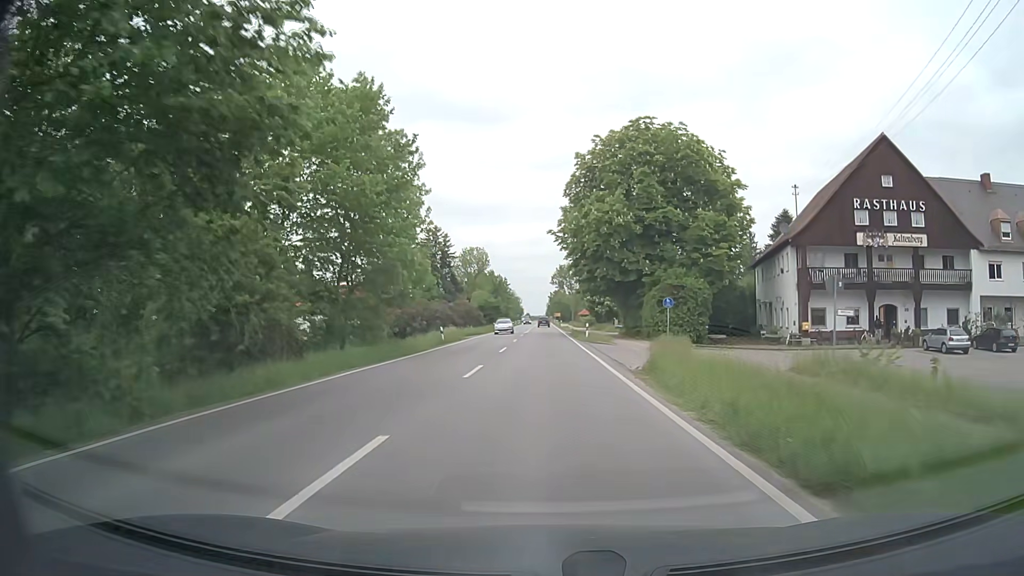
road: secondary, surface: asphalt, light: Day
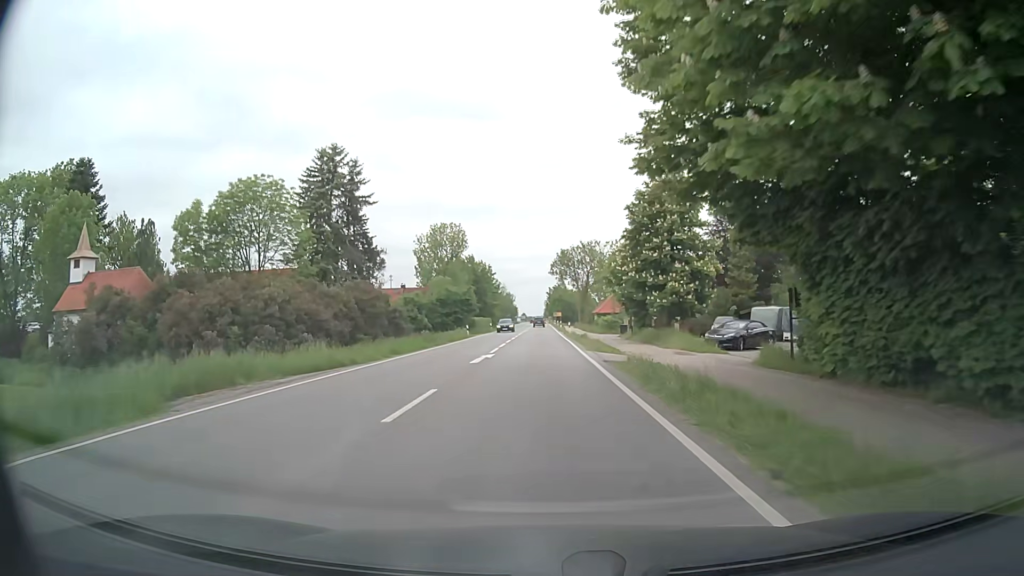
(+0.1, +42.9) m; 0°
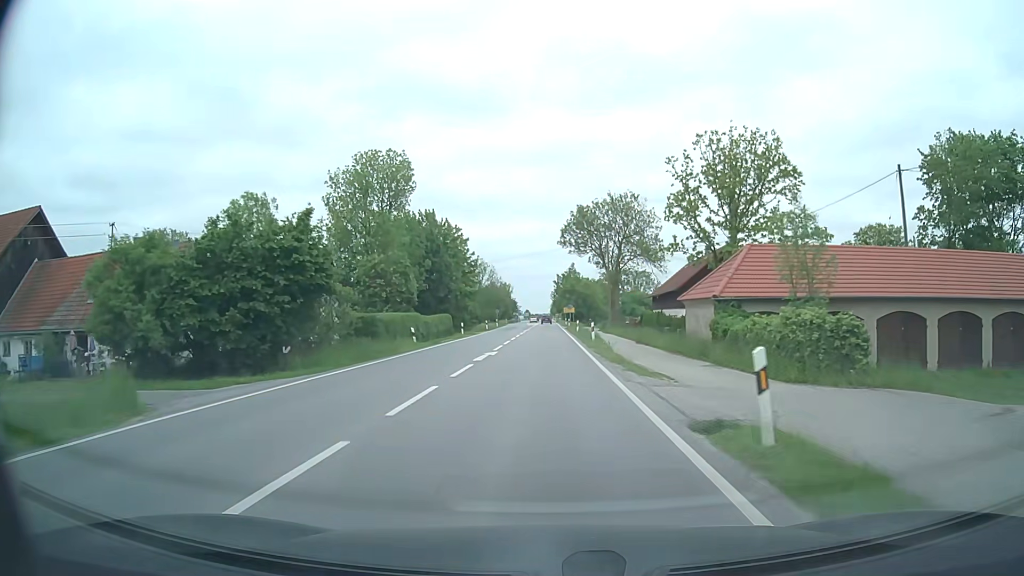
(-0.2, +53.6) m; 0°
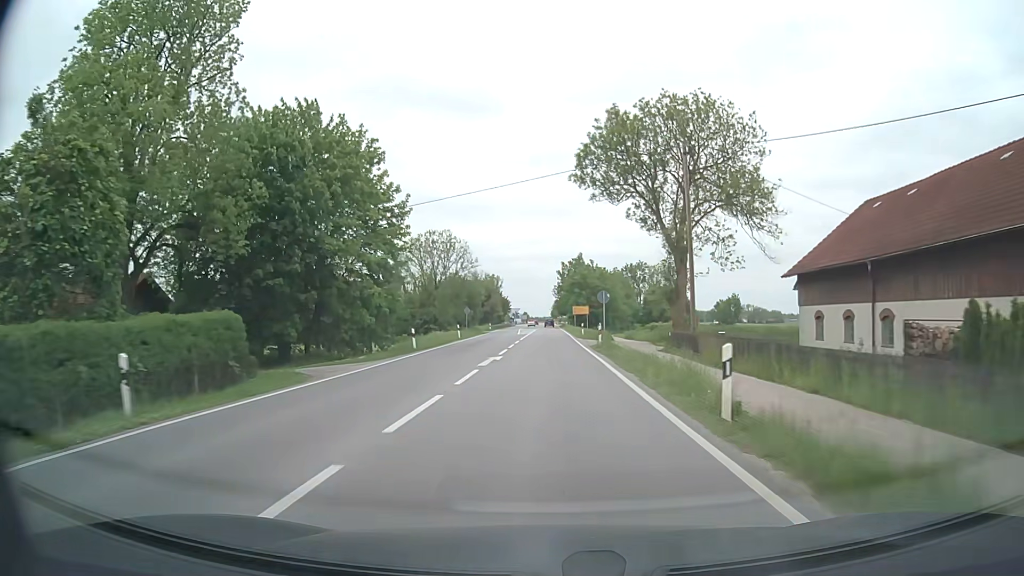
(-0.1, +43.3) m; 0°
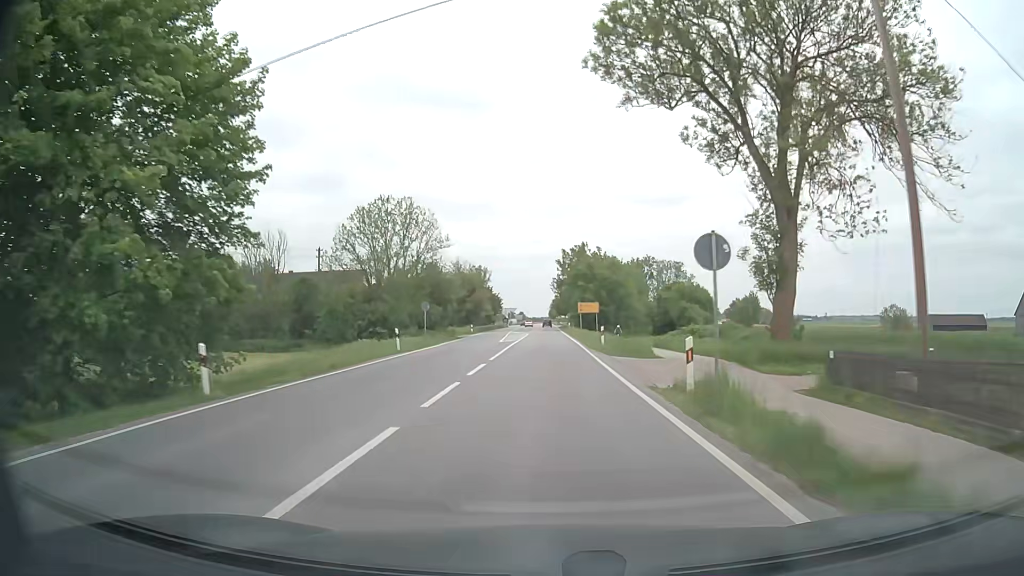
(+0.1, +21.8) m; 0°
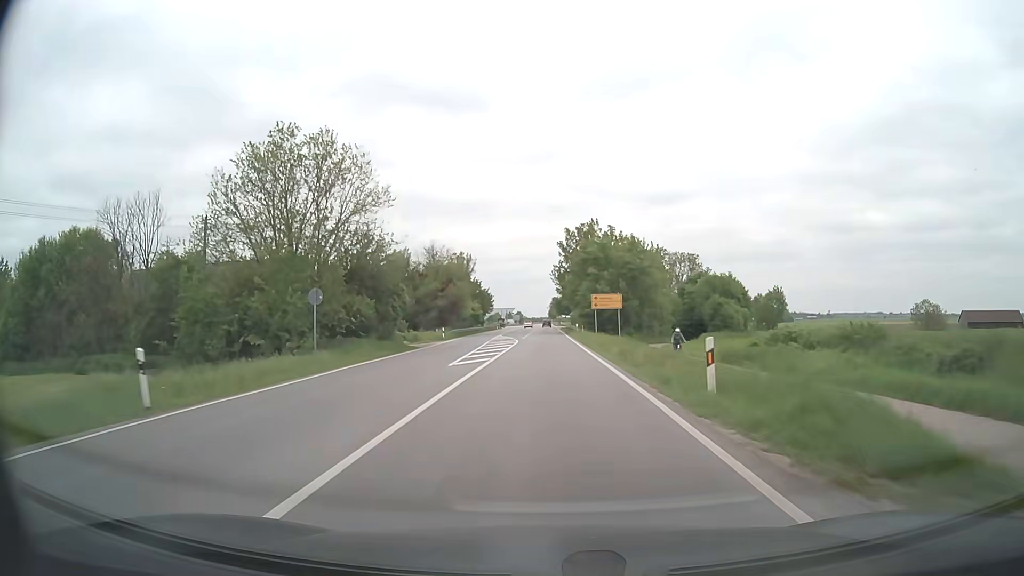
(0.0, +22.0) m; 0°
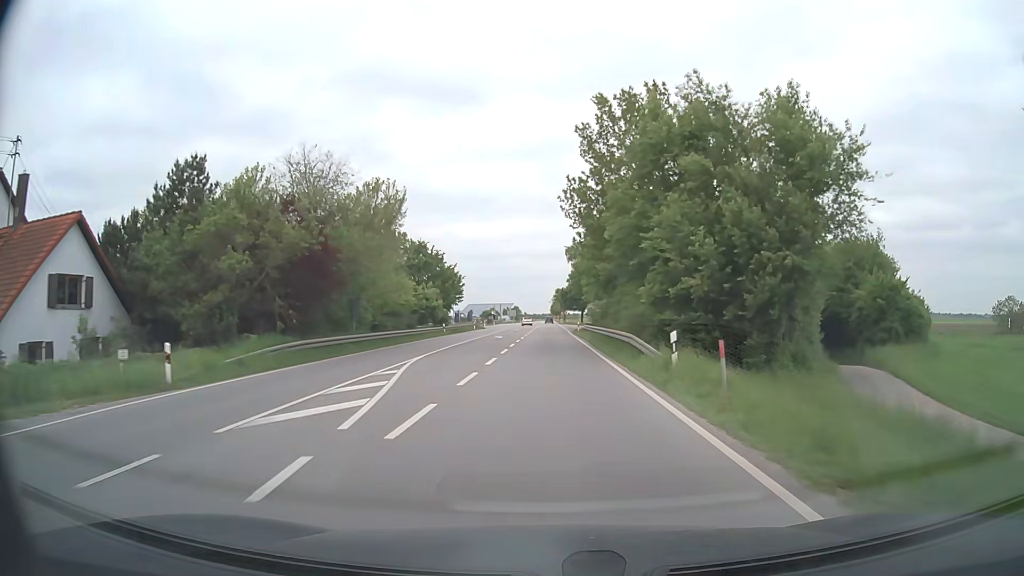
(-0.2, +44.2) m; 0°
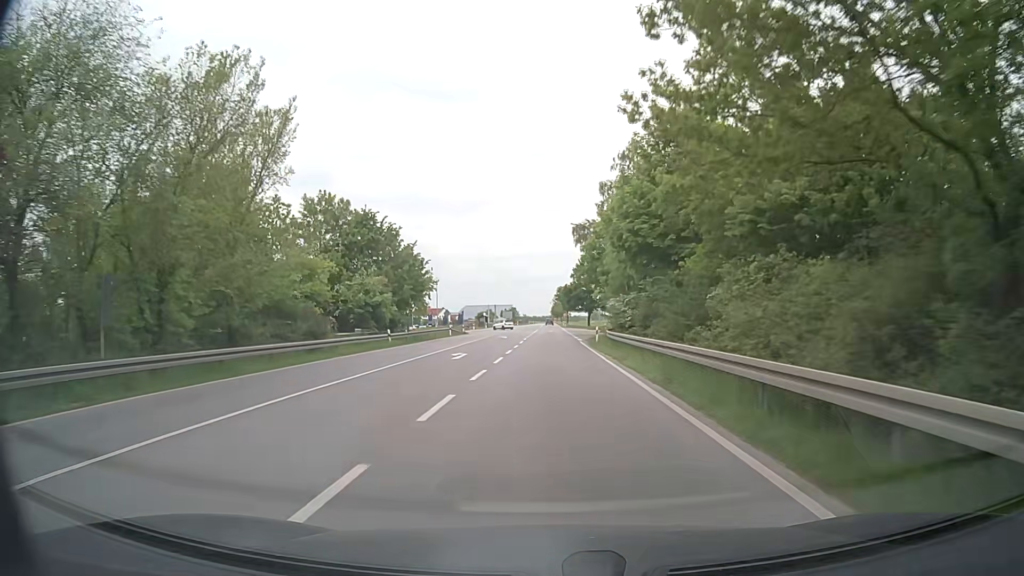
(0.0, +22.5) m; 0°
(0, +10) (0, +20) (0, +30) (0, +40) (0, +50) (+1, +60) (+1, +70) (+1, +80) (+1, +90) (+1, +100) m
